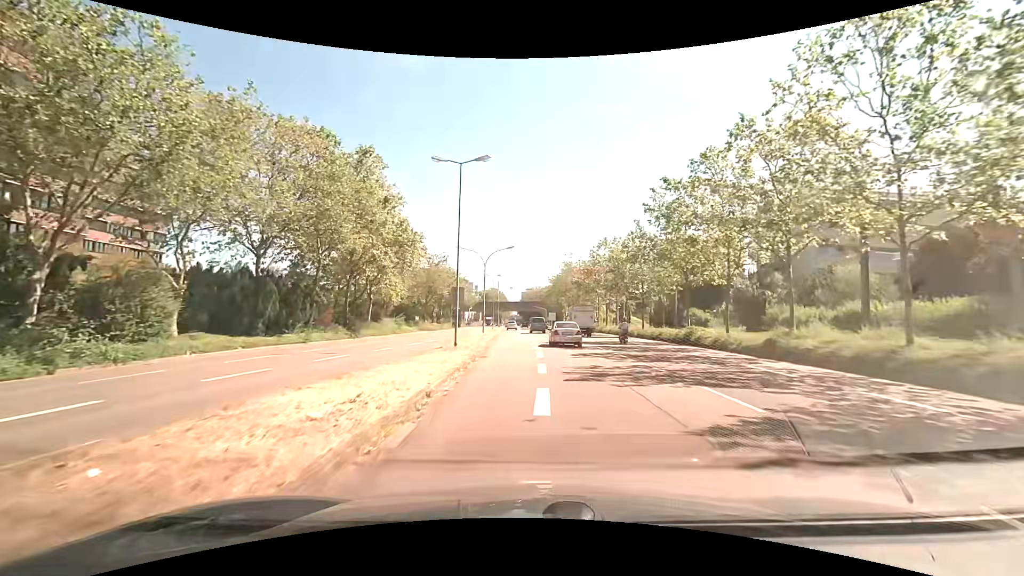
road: secondary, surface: asphalt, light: Day
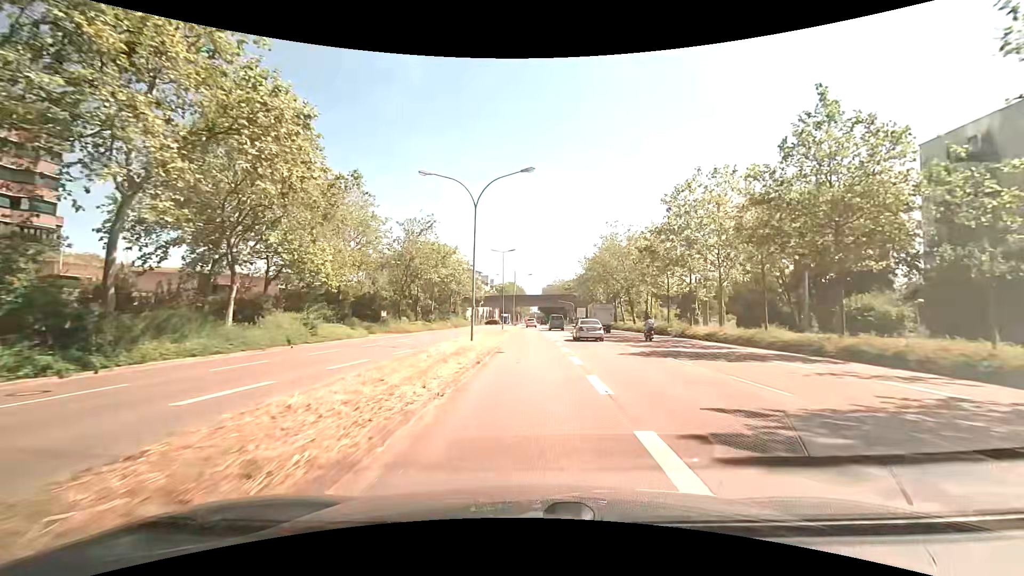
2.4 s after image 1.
(-0.6, +28.0) m; -2°
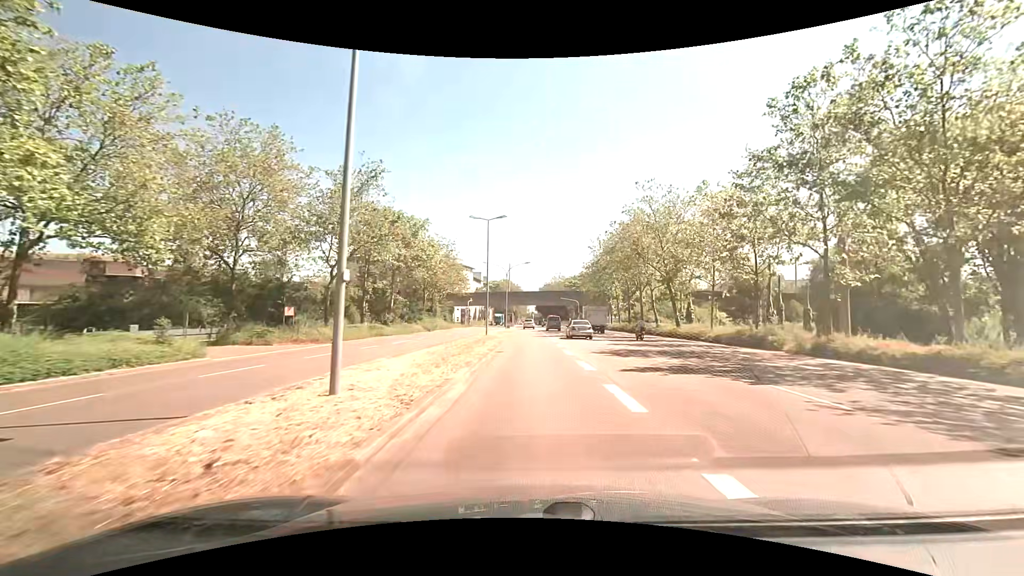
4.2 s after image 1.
(-0.1, +19.3) m; +1°
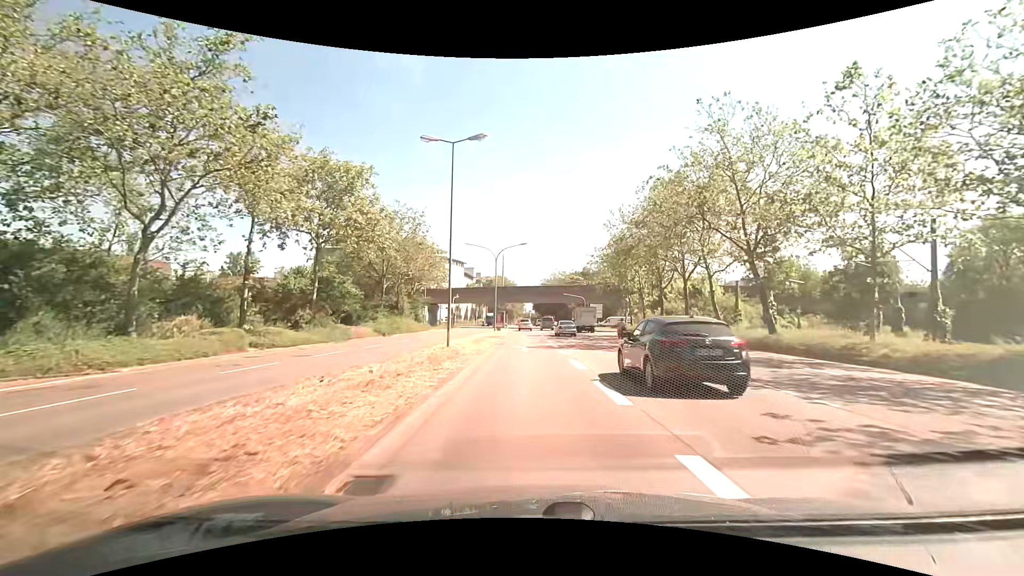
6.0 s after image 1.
(-0.1, +17.3) m; 0°
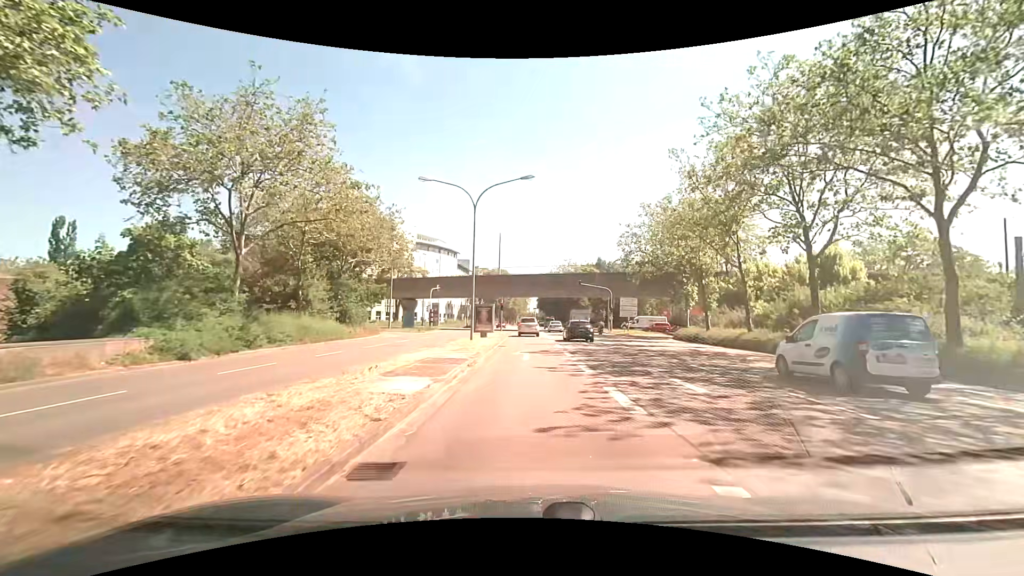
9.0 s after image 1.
(-0.2, +24.5) m; 0°
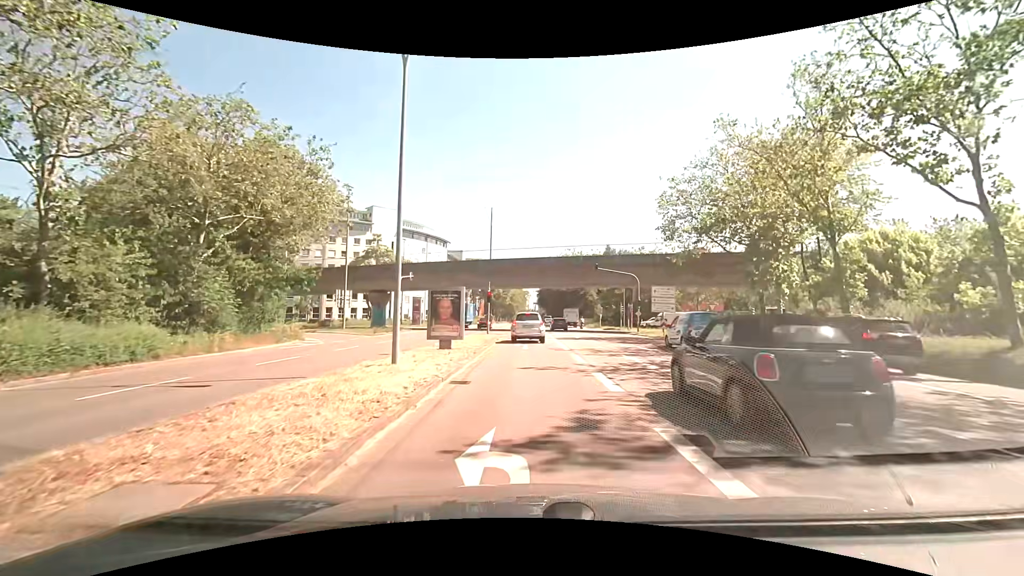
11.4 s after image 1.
(-0.1, +16.0) m; 0°
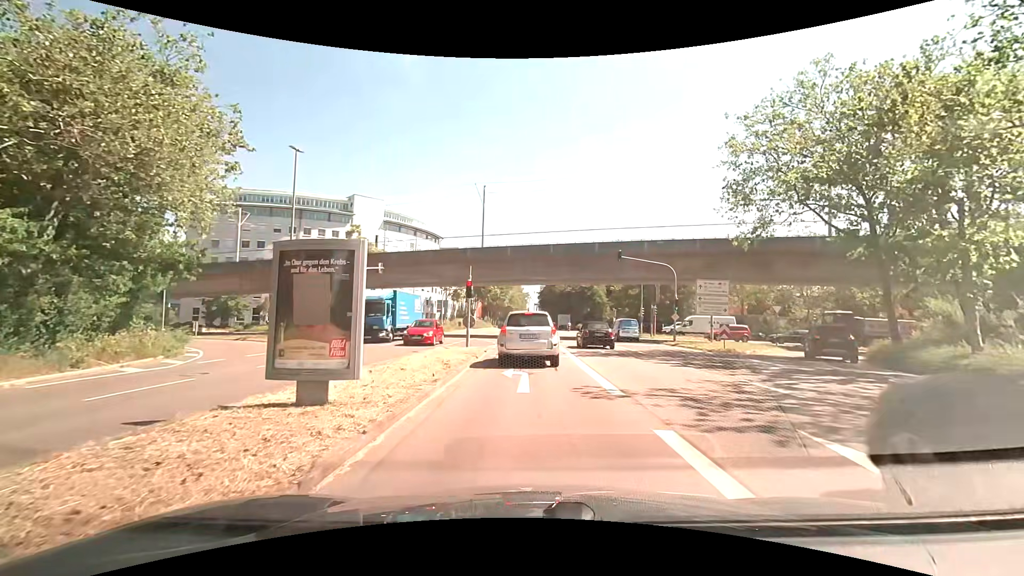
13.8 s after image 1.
(0.0, +11.6) m; 0°
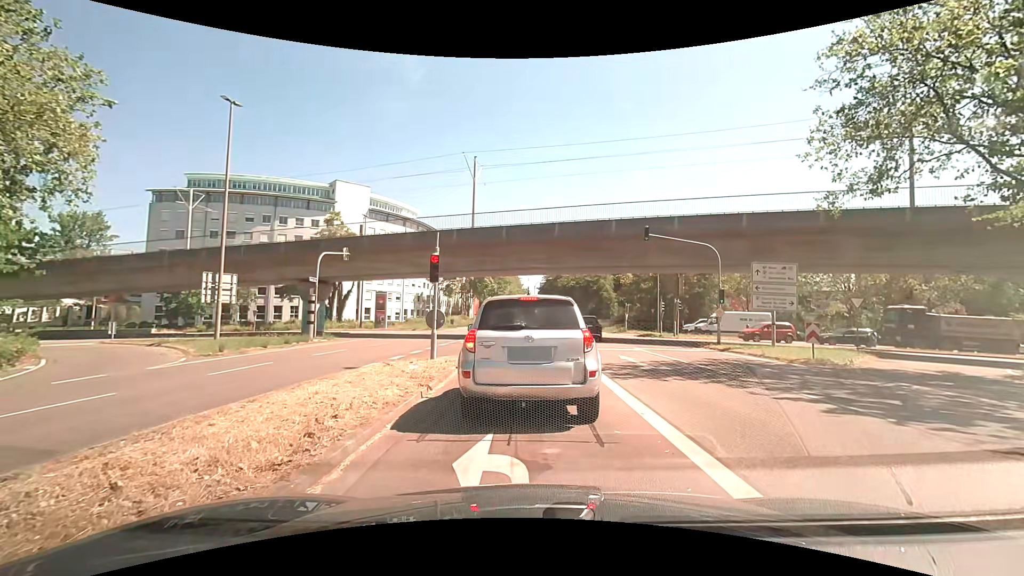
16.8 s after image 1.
(0.0, +8.1) m; 0°
